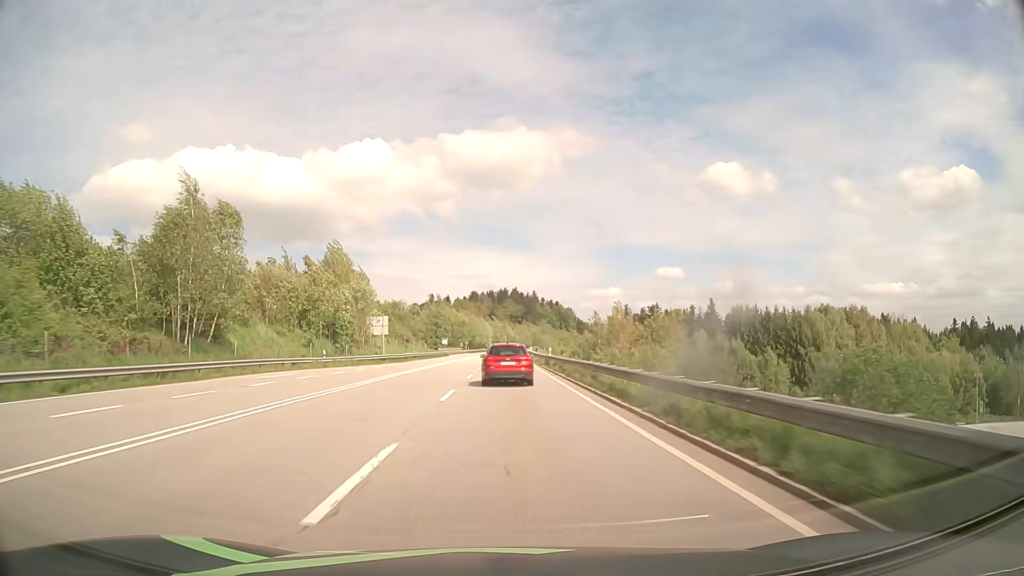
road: primary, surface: asphalt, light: Day
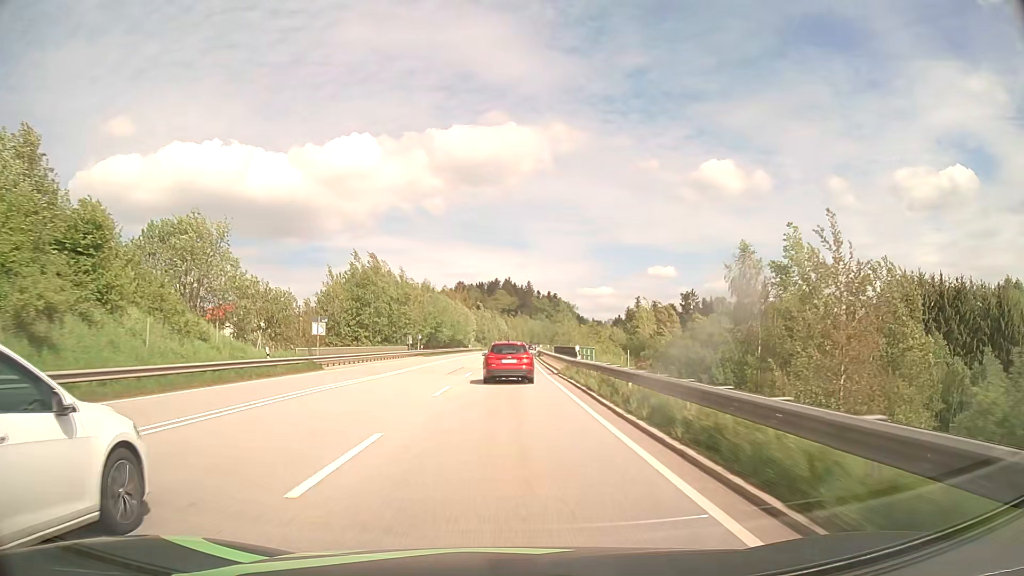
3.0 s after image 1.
(+0.5, +70.6) m; +1°
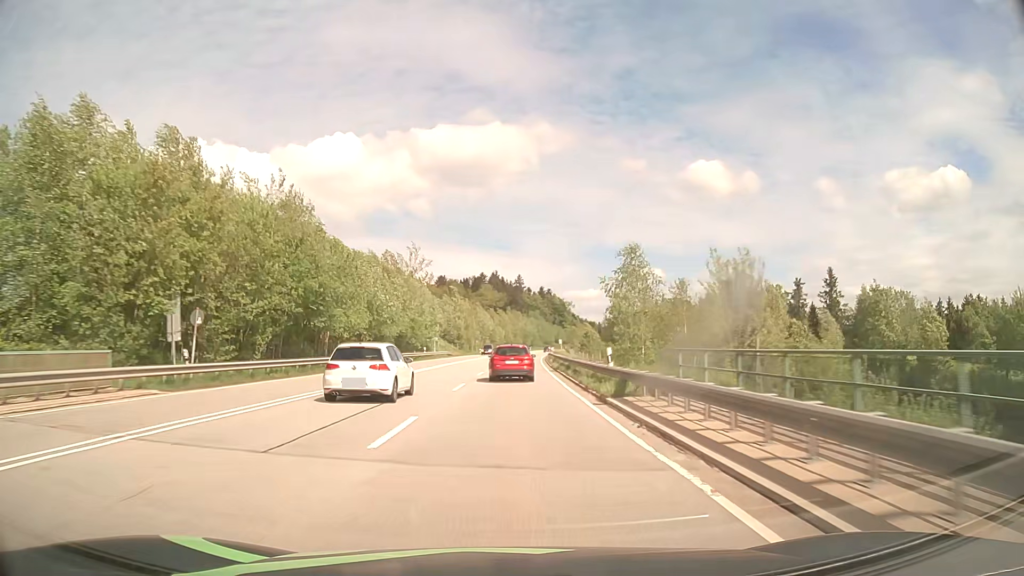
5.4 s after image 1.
(+0.4, +56.5) m; +1°
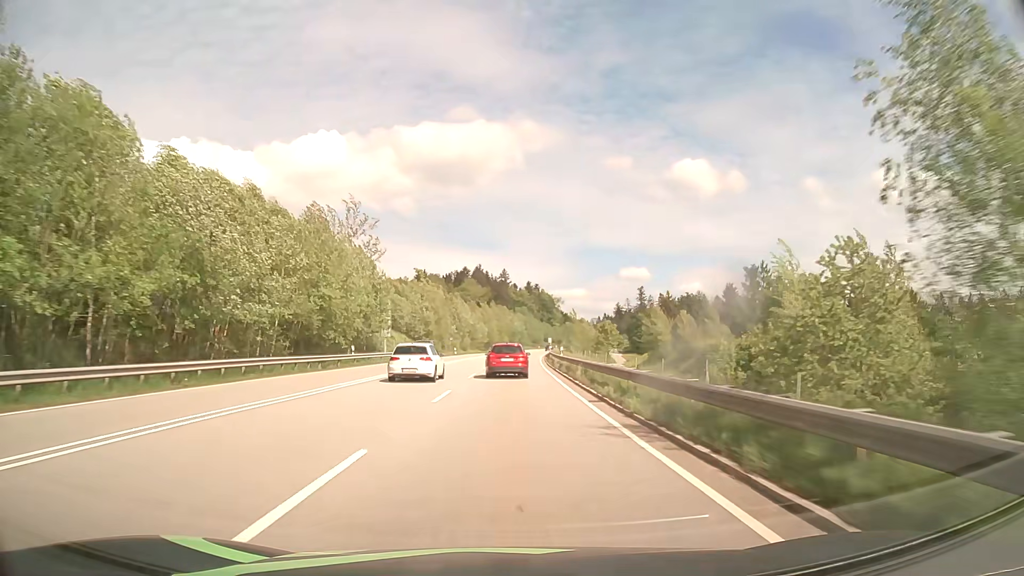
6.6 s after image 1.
(+0.3, +28.8) m; +1°
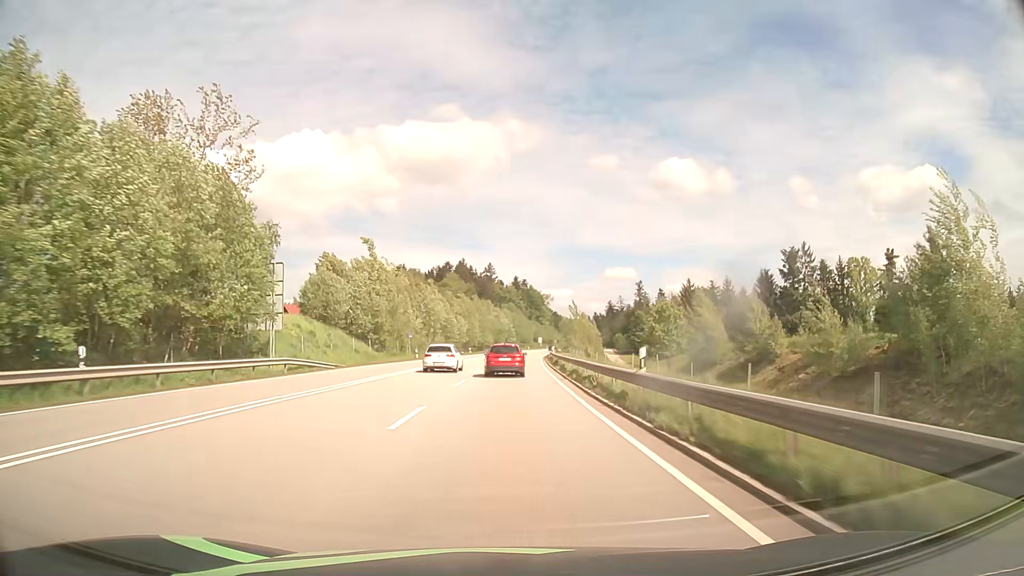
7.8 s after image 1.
(+0.3, +29.3) m; +1°
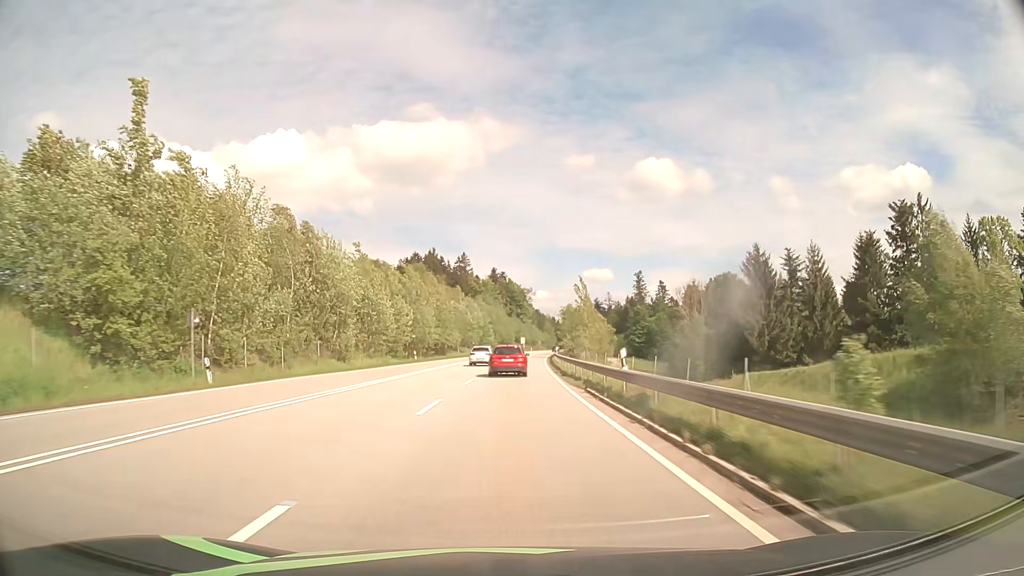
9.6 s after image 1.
(+0.7, +45.6) m; +2°
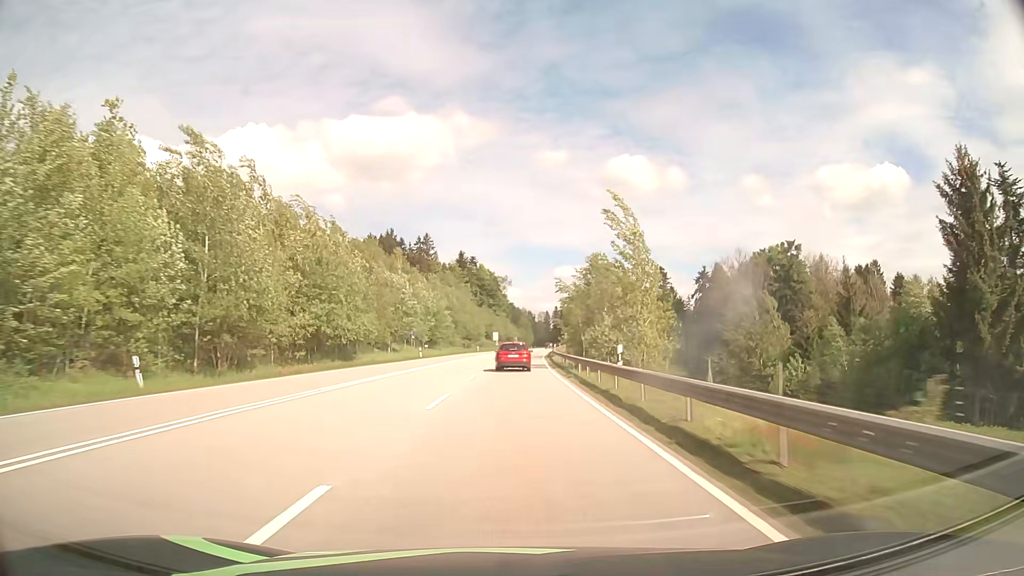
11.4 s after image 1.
(+1.0, +47.0) m; +2°
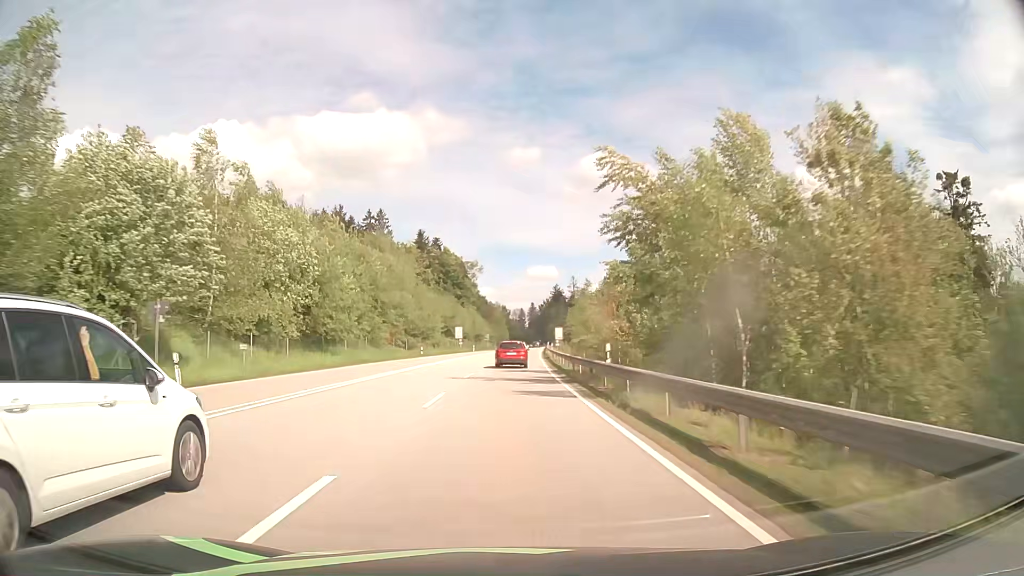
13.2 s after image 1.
(+1.1, +47.2) m; +2°
(0, +10) (0, +20) (0, +30) (+1, +40) (+1, +50) (+2, +60) (+2, +70) (+3, +80) (+3, +90) (+4, +100) m
